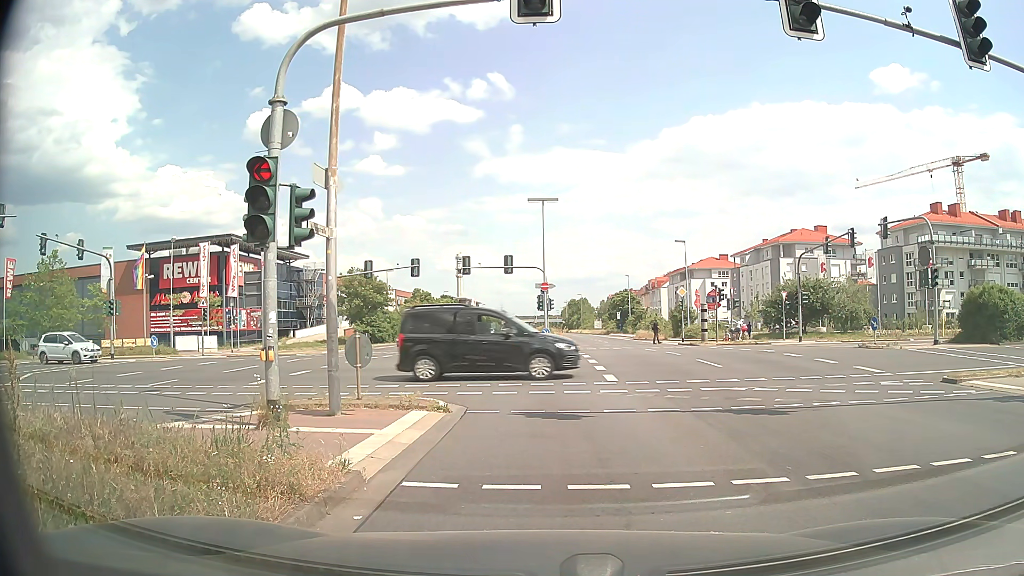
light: Day
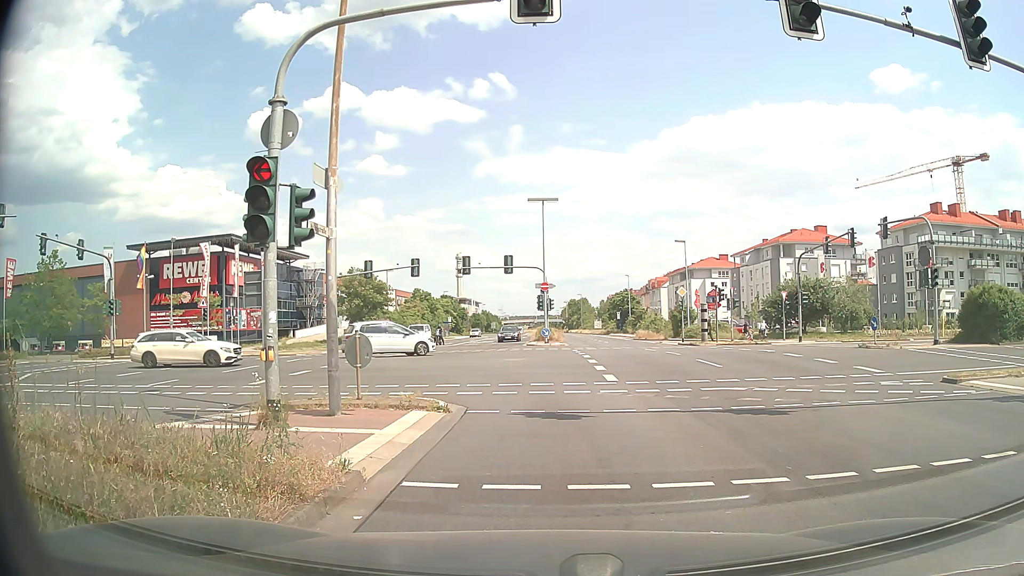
(0.0, 0.0) m; 0°
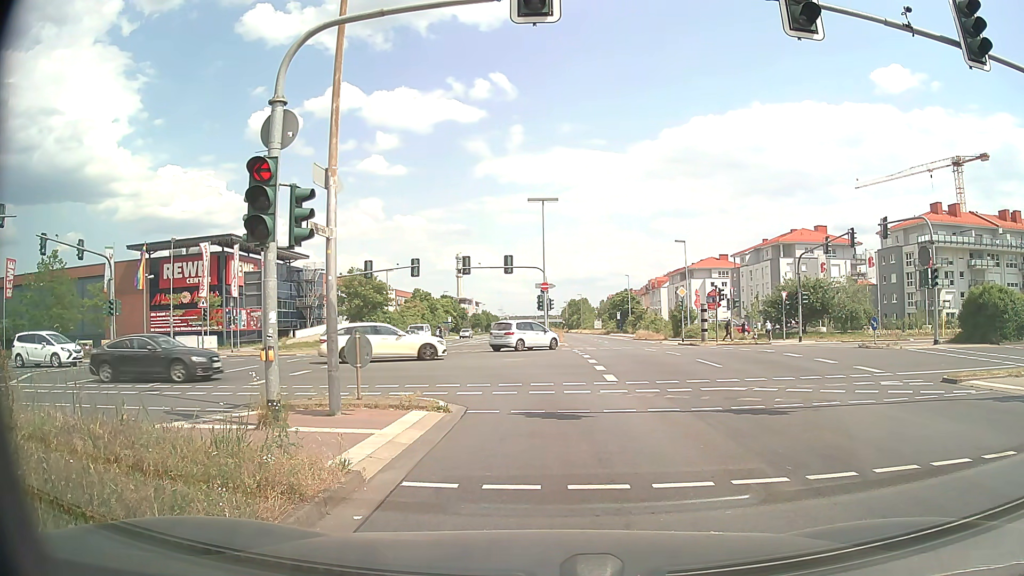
(0.0, 0.0) m; 0°
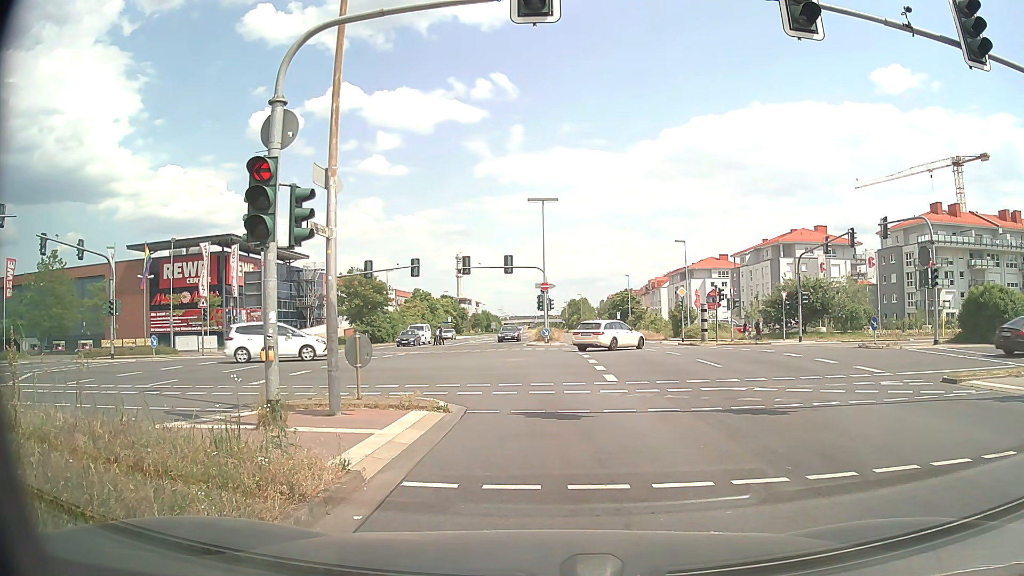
(0.0, 0.0) m; 0°
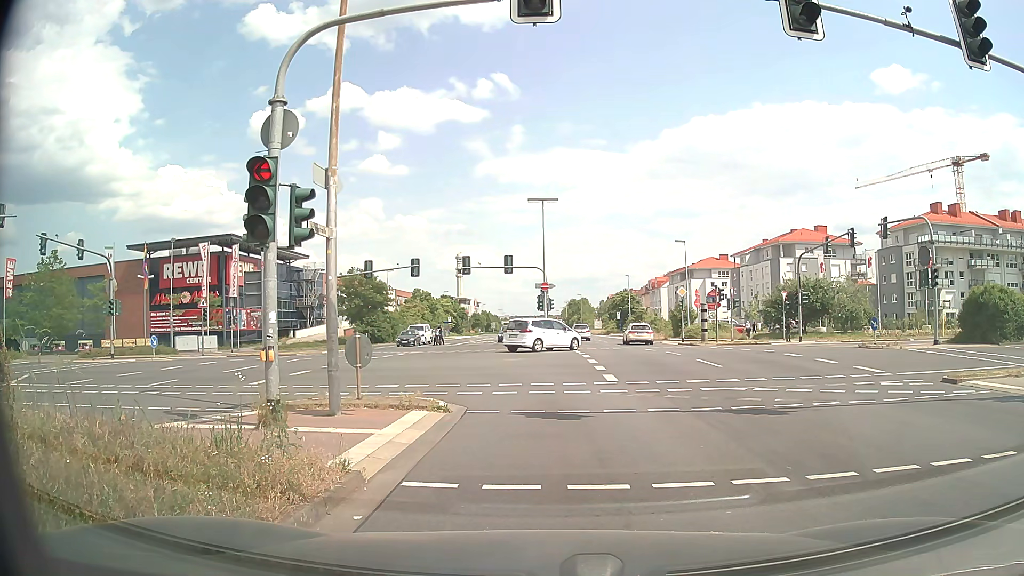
(0.0, 0.0) m; 0°
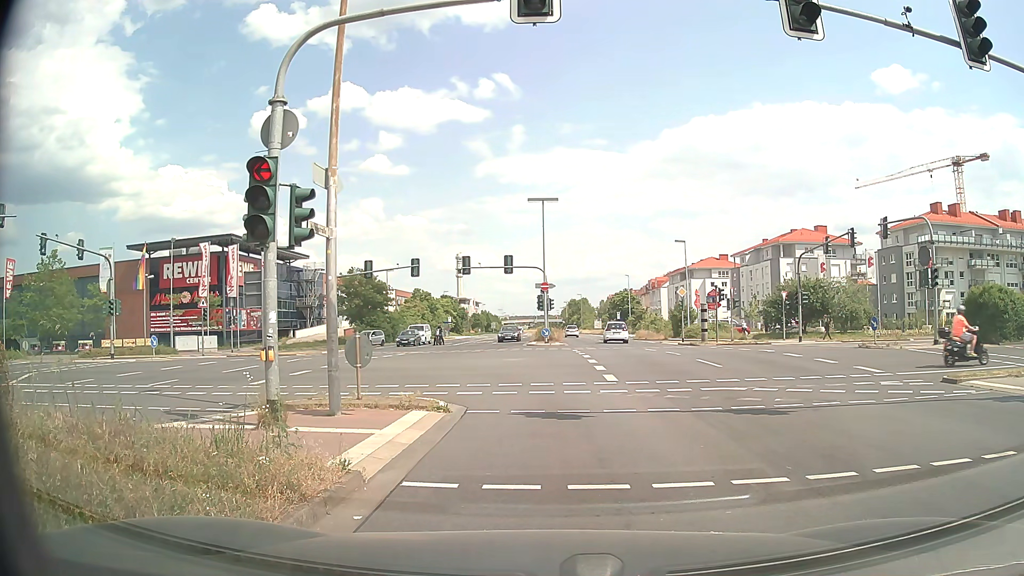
(0.0, 0.0) m; 0°
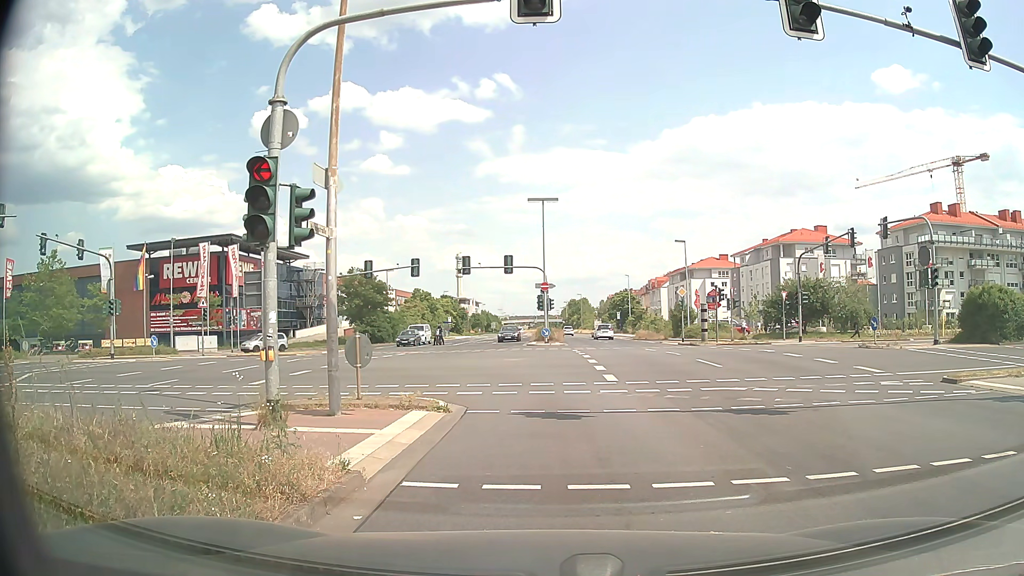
(0.0, 0.0) m; 0°
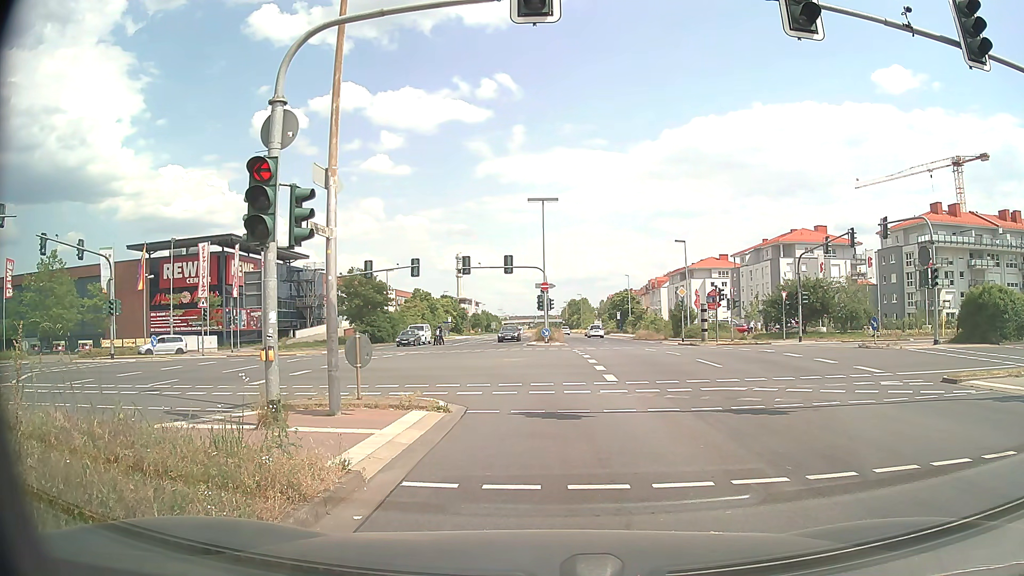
(0.0, 0.0) m; 0°
(0, +10) (-2, +20) (-8, +28) (-16, +33) (-26, +35) (-36, +35) (-46, +34) (-55, +33) (-65, +32) (-75, +31) m
